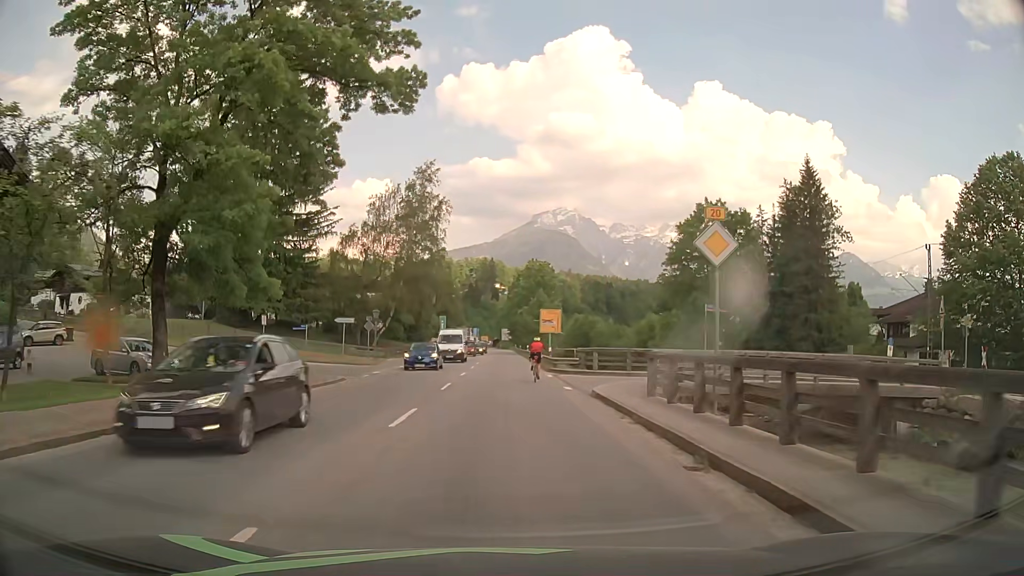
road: primary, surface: asphalt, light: Day
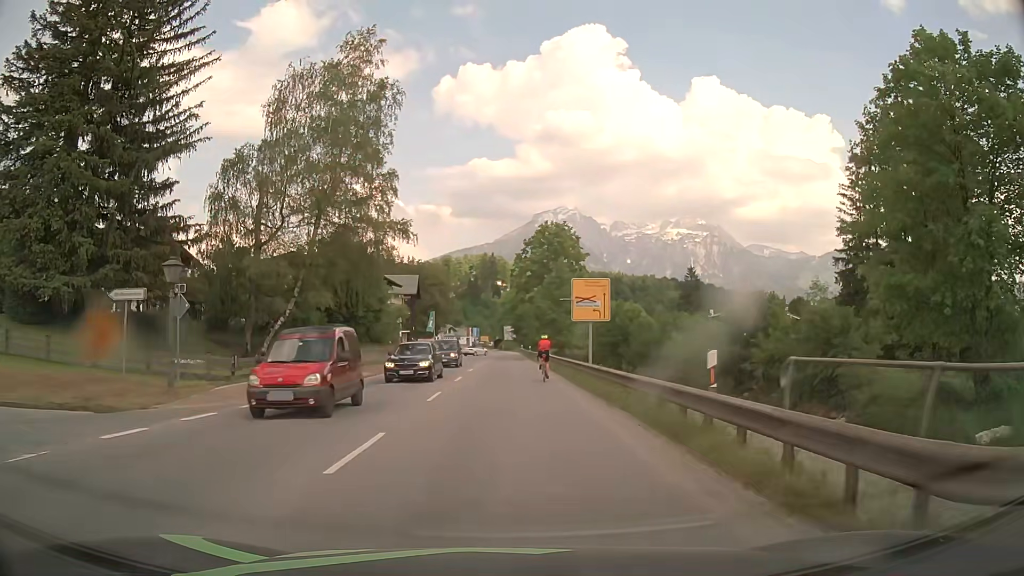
(+0.1, +31.1) m; -1°
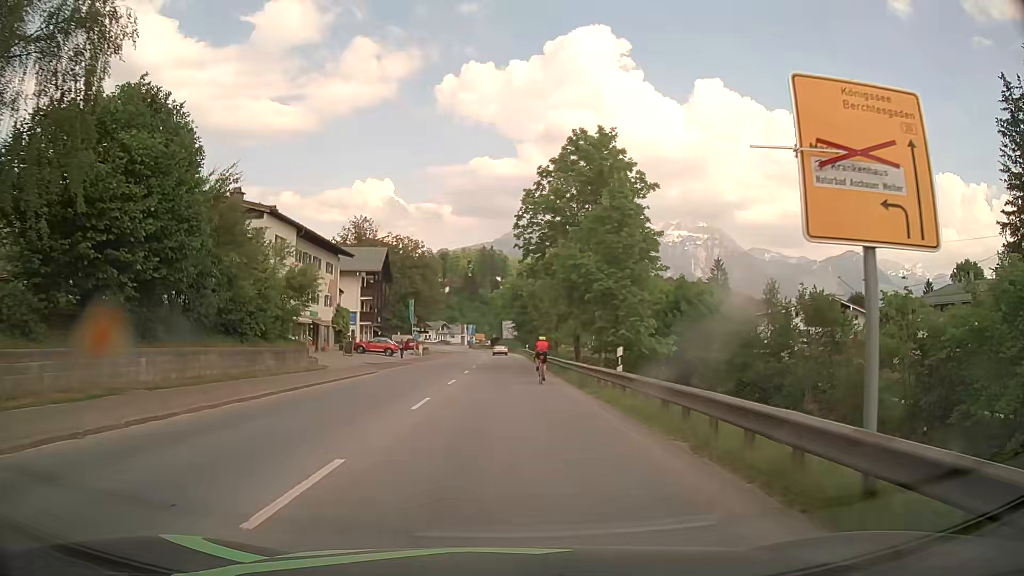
(+0.4, +29.7) m; +1°
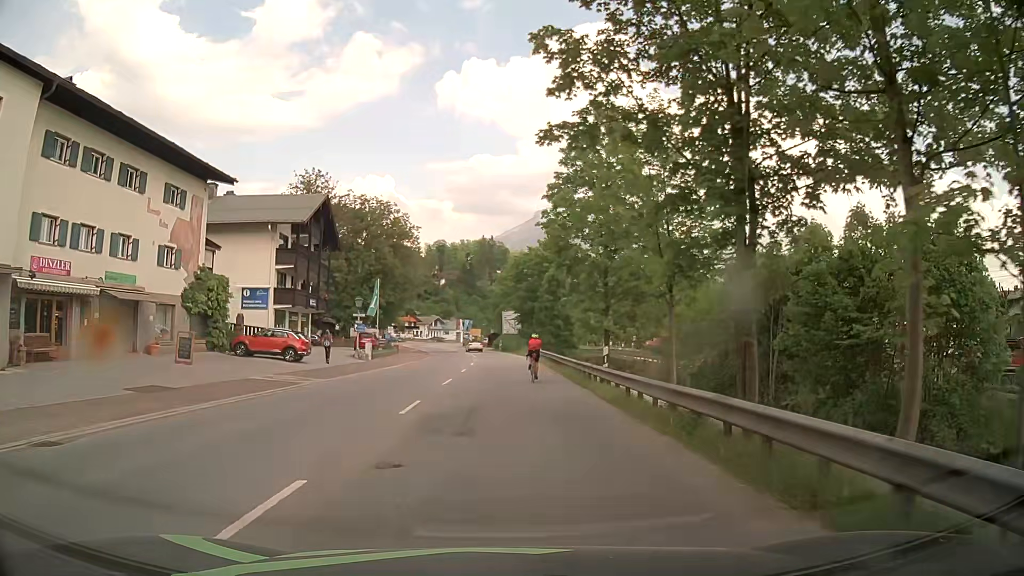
(0.0, +28.6) m; 0°
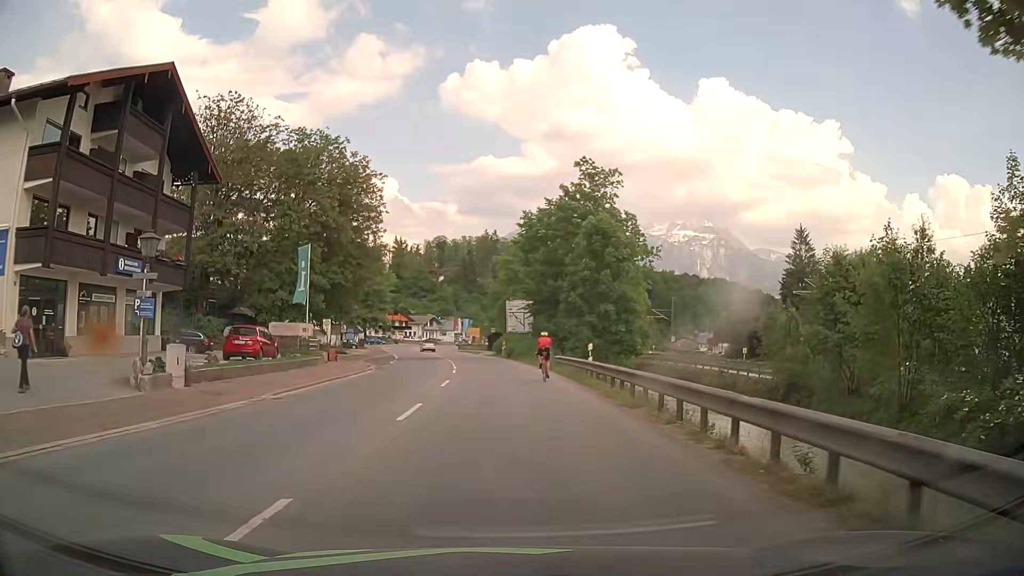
(0.0, +28.0) m; 0°
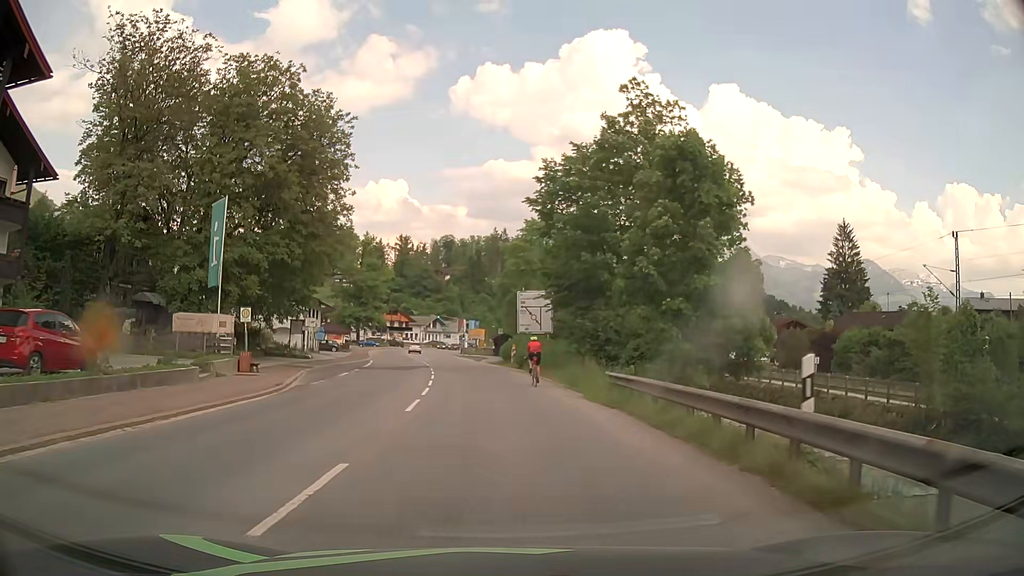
(0.0, +16.2) m; 0°
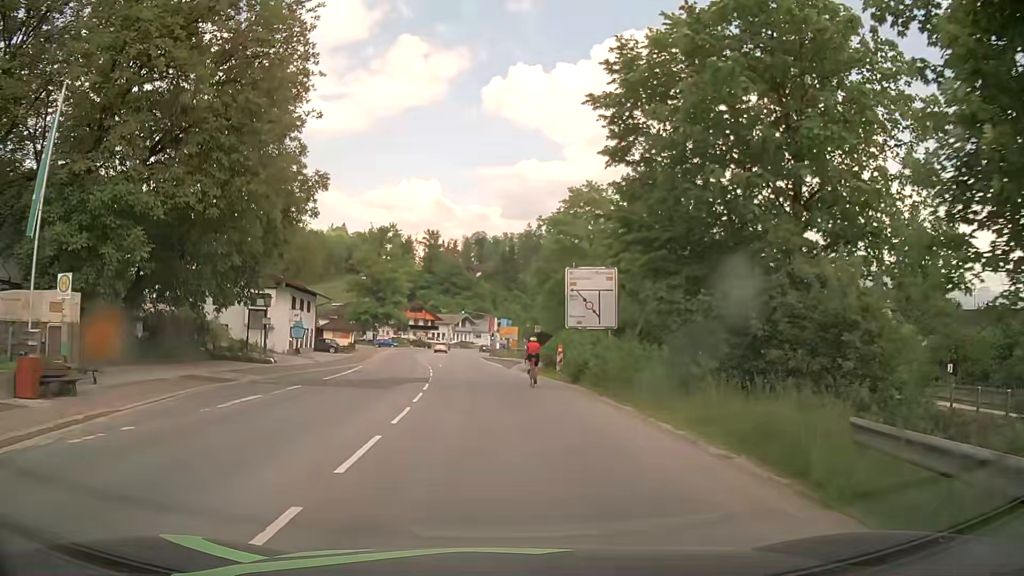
(-0.4, +15.8) m; -3°
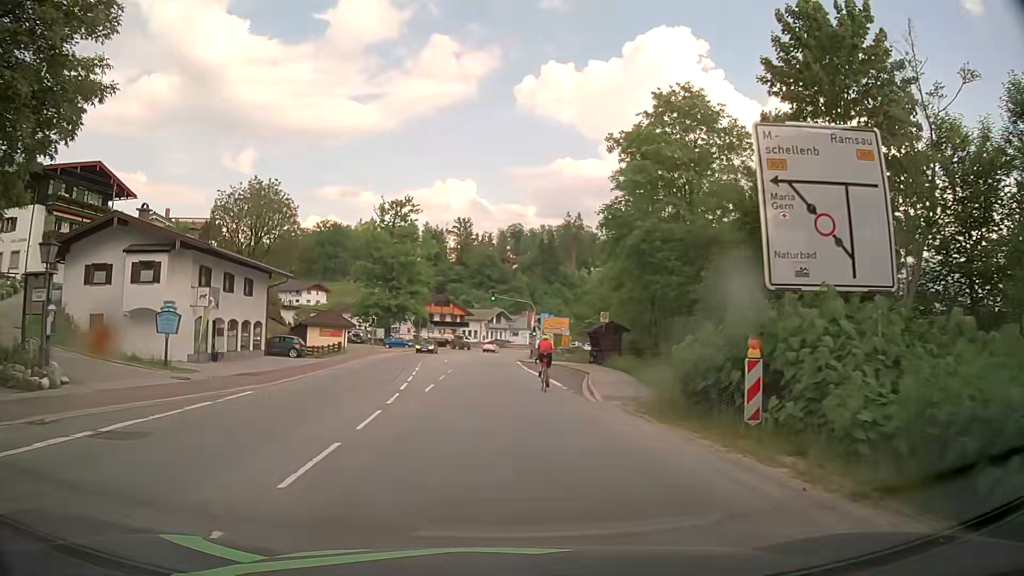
(-0.7, +23.5) m; -3°
(0, +10) (0, +20) (-1, +30) (-1, +40) (-1, +50) (-1, +60) (-1, +70) (0, +80) (+1, +90) (+2, +100) m
